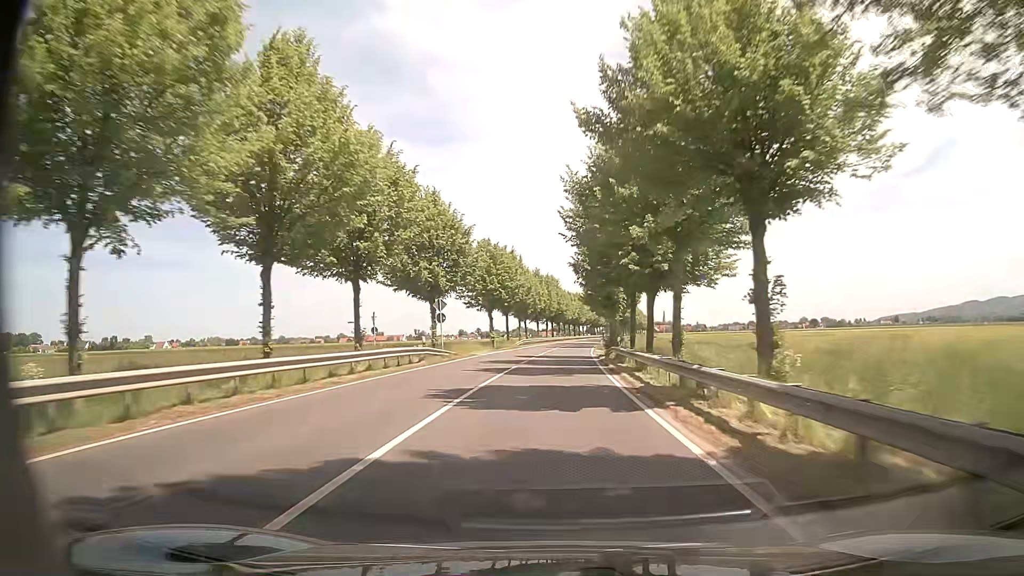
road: primary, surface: asphalt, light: Day
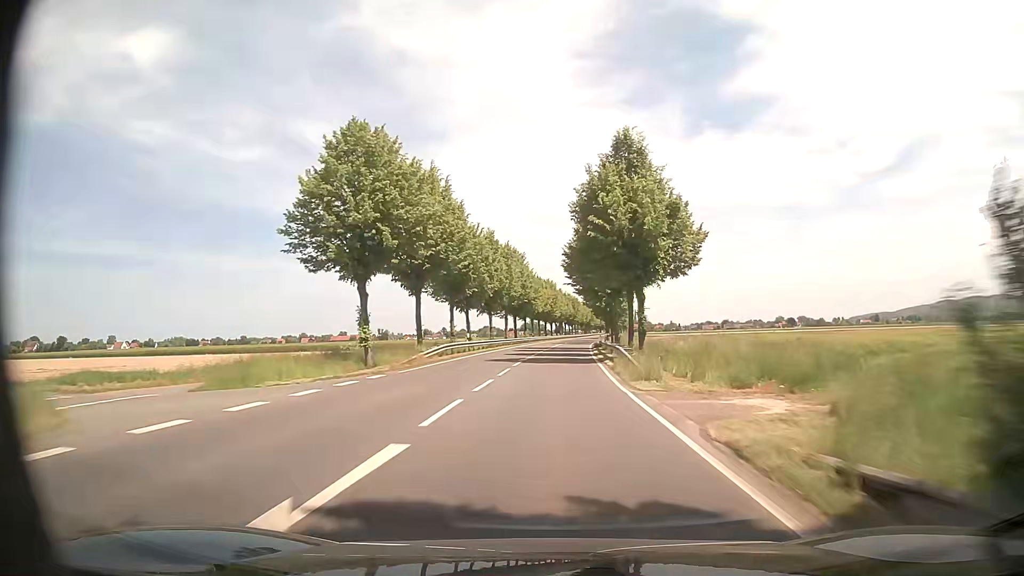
(+0.8, +39.9) m; +2°
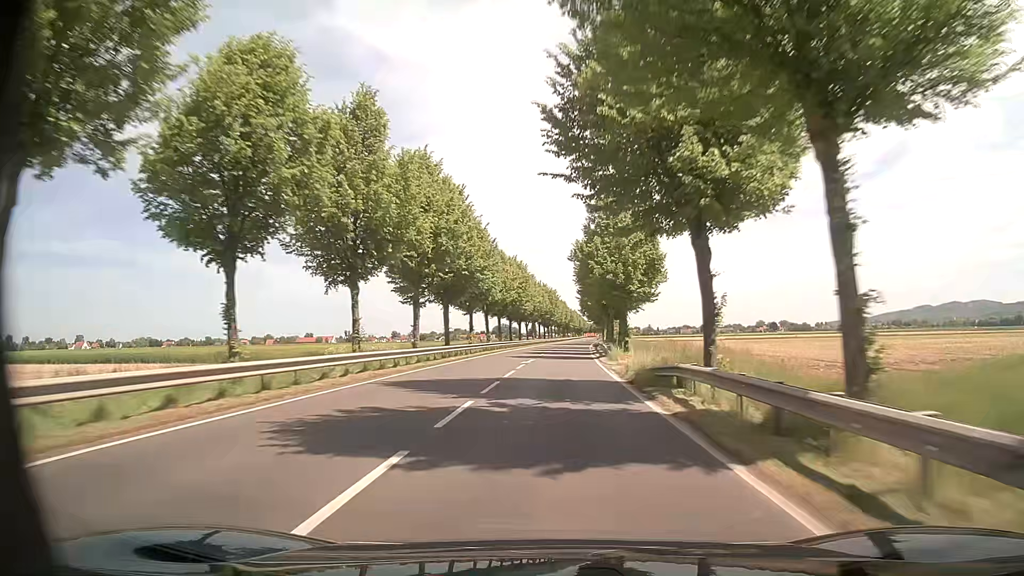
(+1.2, +42.2) m; +3°
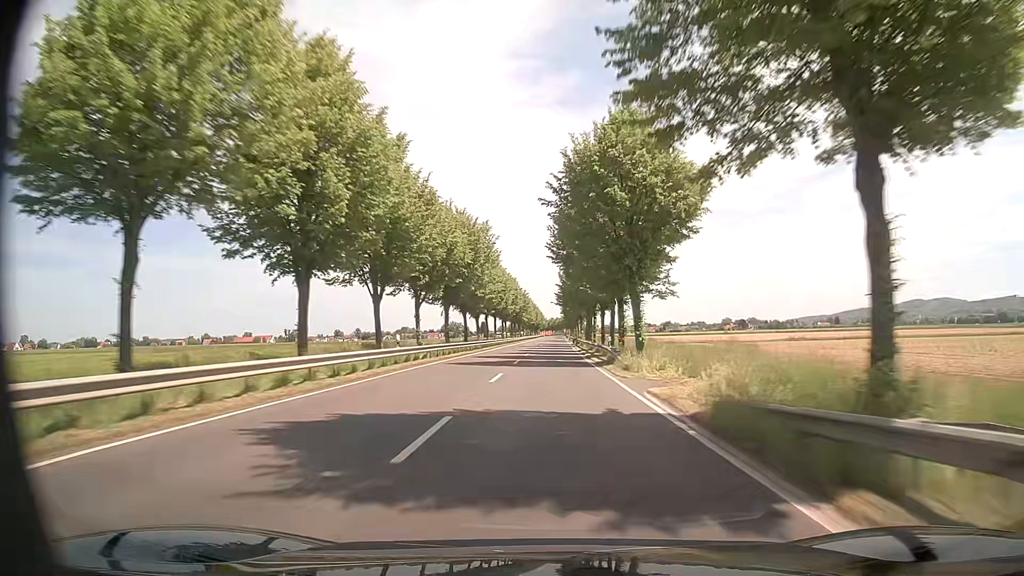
(+2.8, +75.1) m; +4°
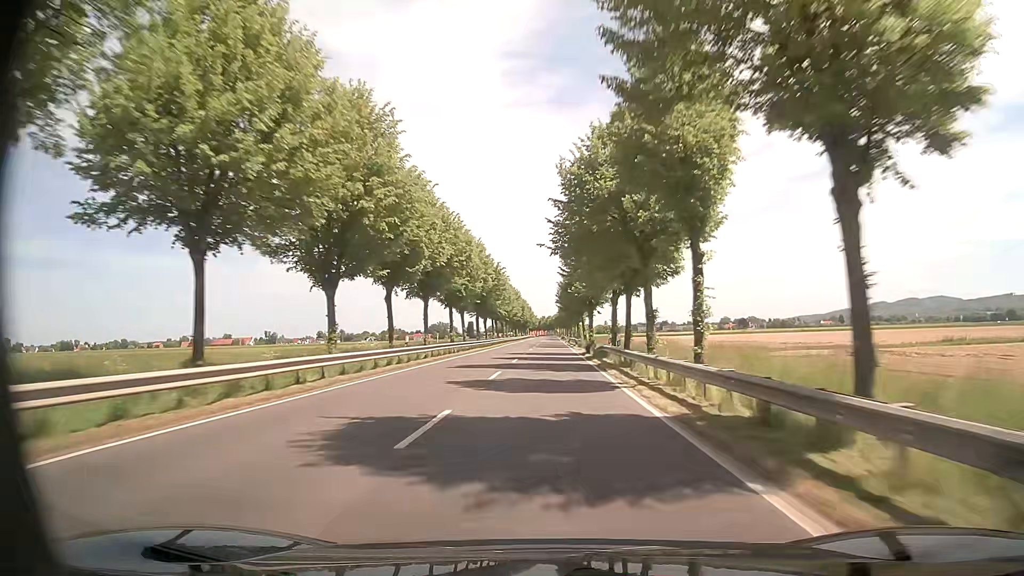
(+0.3, +46.9) m; +1°
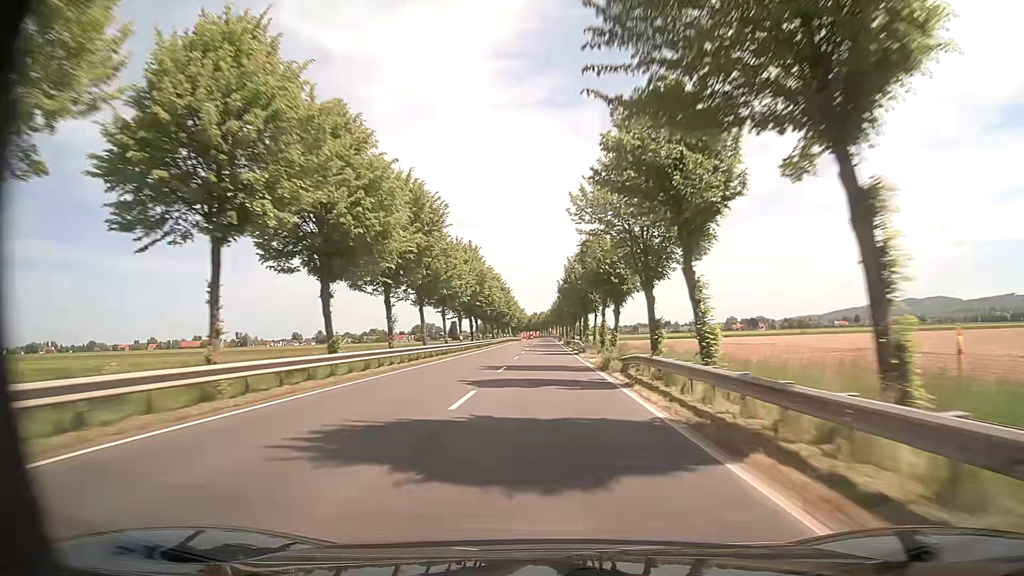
(+0.3, +79.4) m; 0°
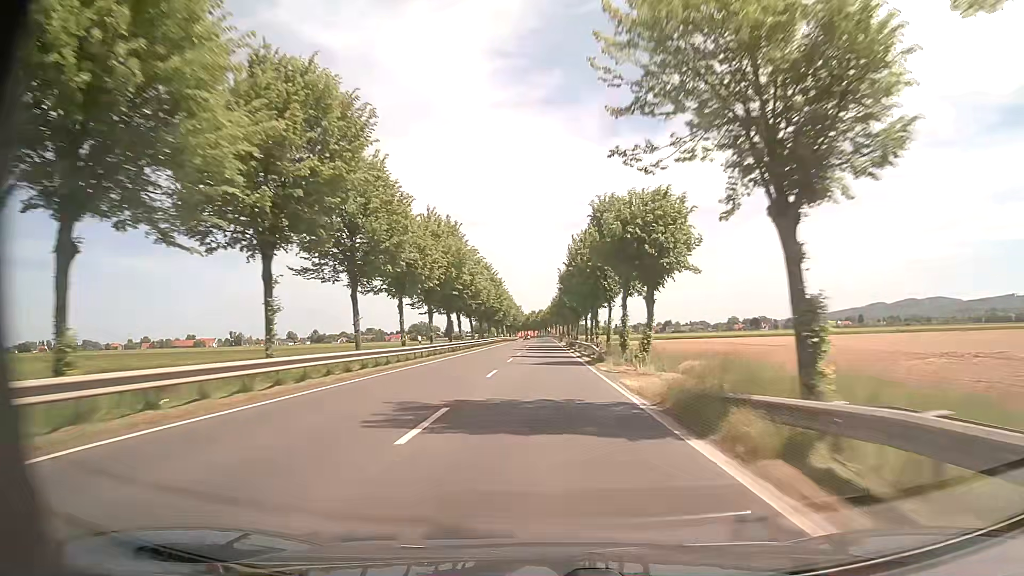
(0.0, +16.0) m; 0°
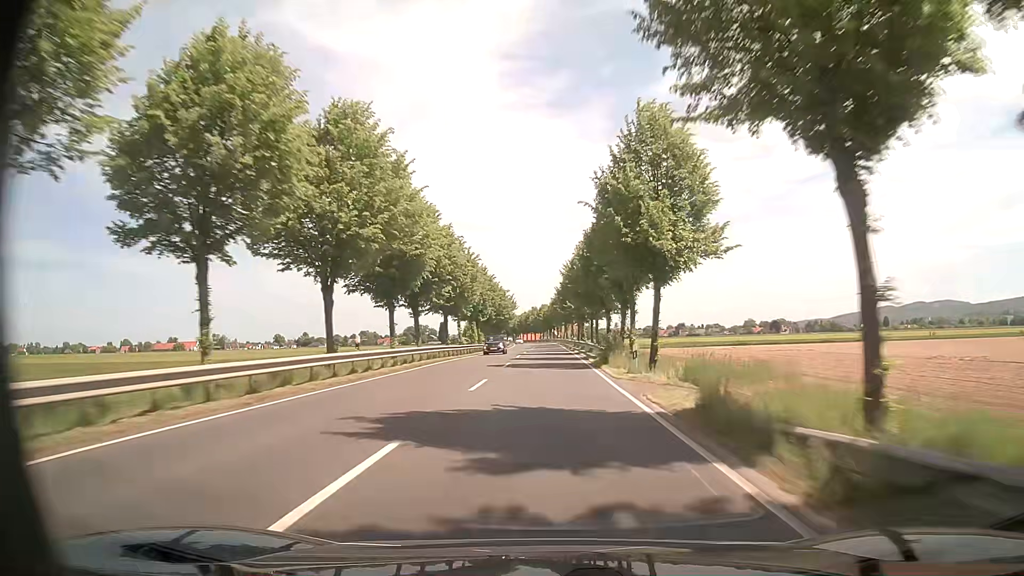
(-0.1, +64.2) m; 0°
(0, +10) (0, +20) (0, +30) (0, +40) (0, +50) (0, +60) (0, +70) (0, +80) (-1, +90) (-1, +100) m
